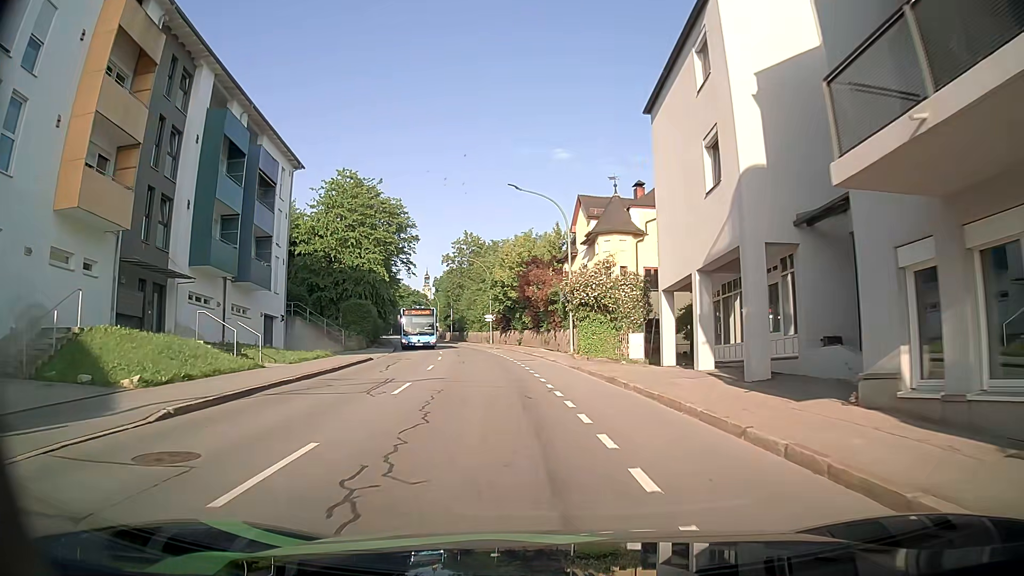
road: tertiary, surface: asphalt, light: Day
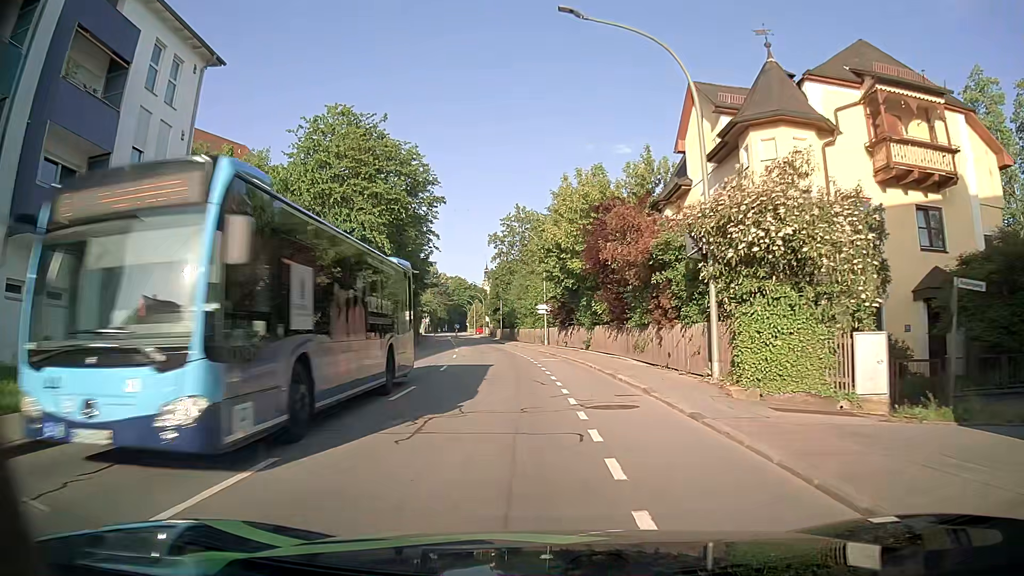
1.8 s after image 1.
(-0.8, +19.5) m; -5°
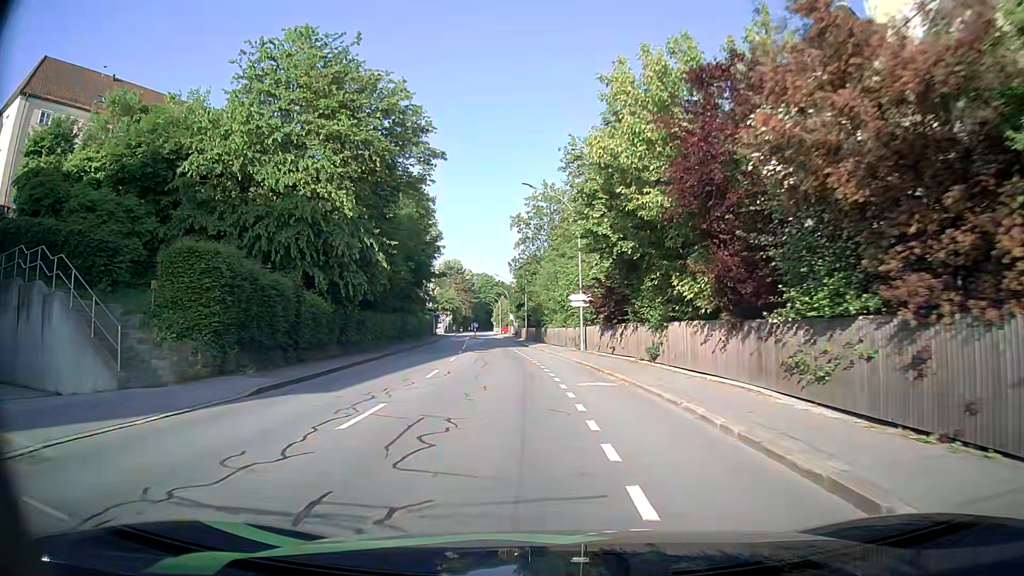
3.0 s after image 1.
(-0.3, +13.3) m; -3°
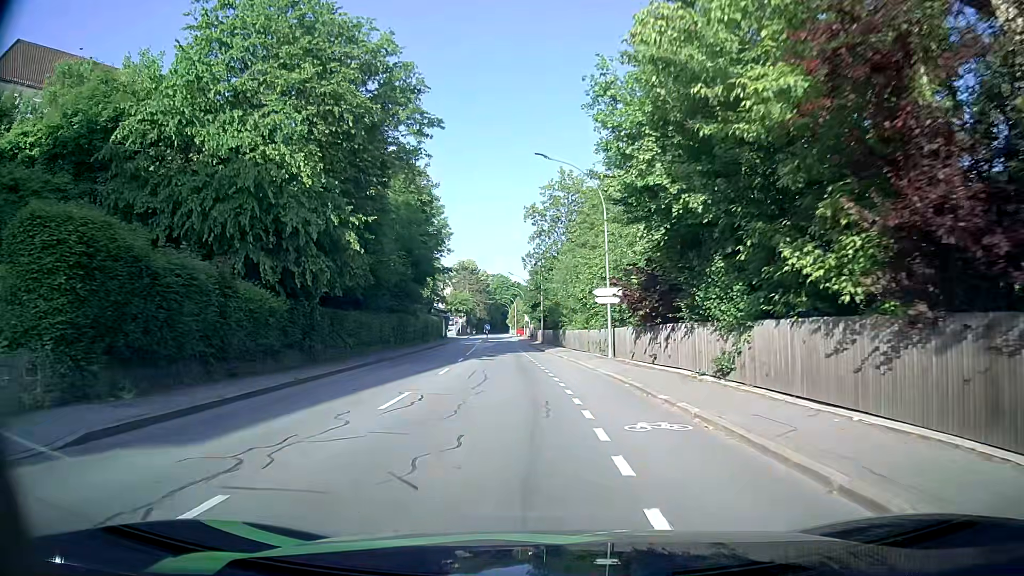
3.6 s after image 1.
(-0.1, +6.7) m; -2°
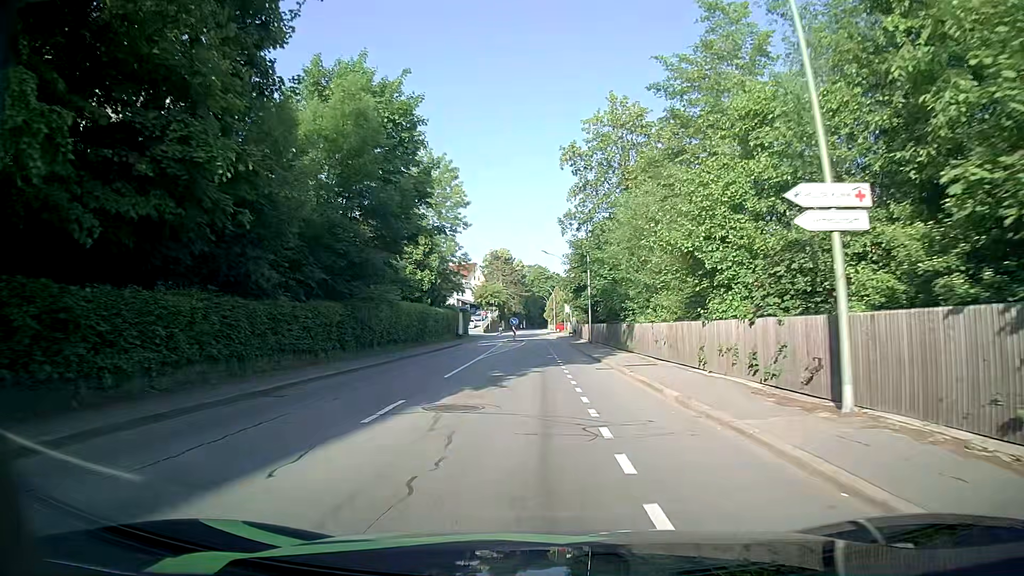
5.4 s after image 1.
(-0.6, +19.9) m; -3°
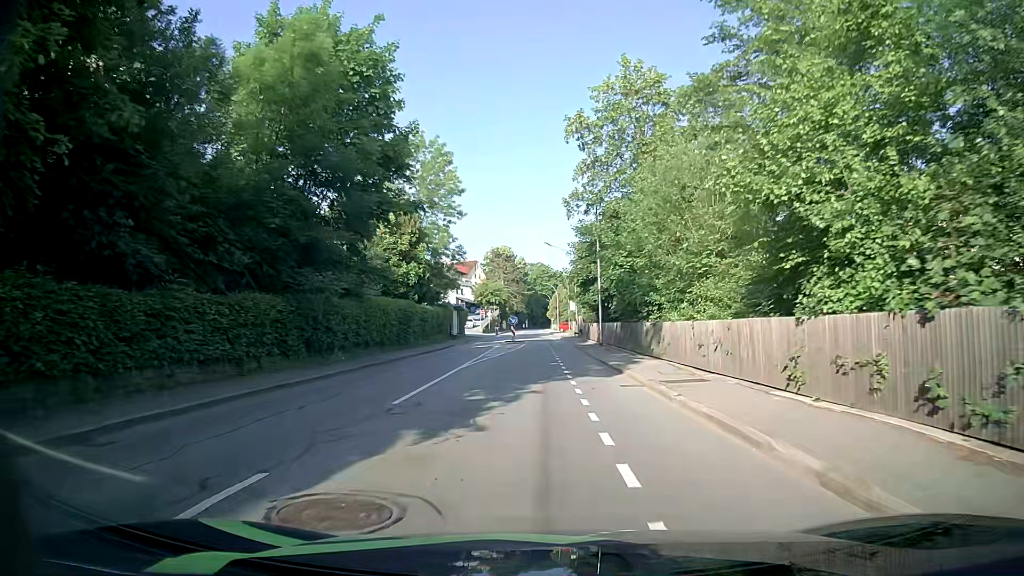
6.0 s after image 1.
(0.0, +6.4) m; 0°
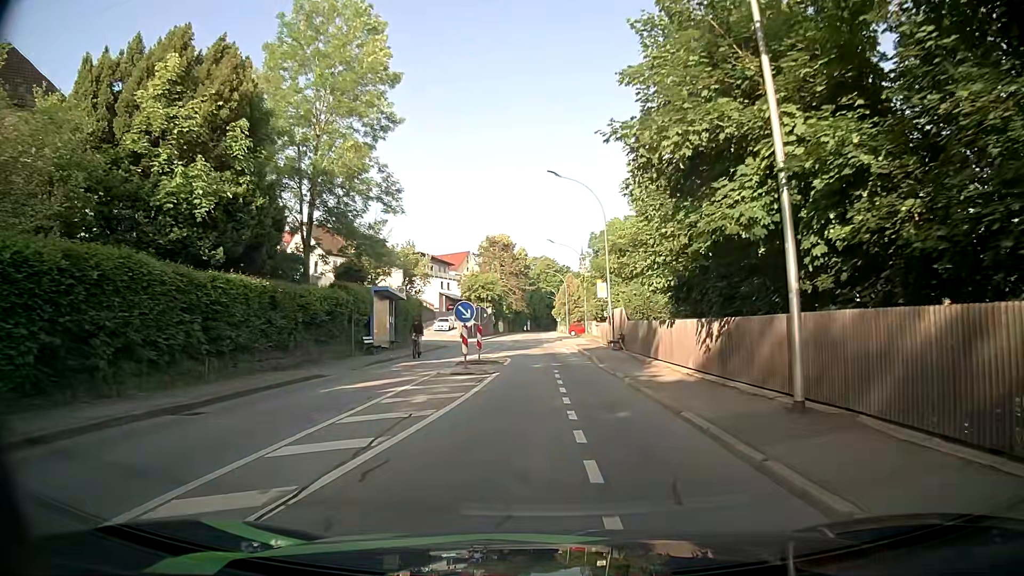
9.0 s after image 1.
(-0.6, +29.9) m; -1°
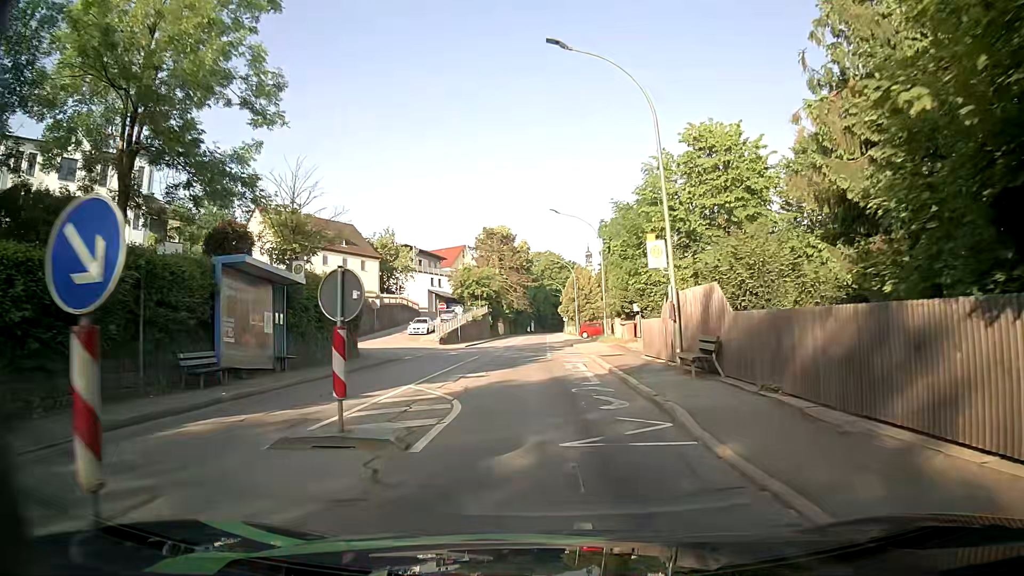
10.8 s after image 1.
(0.0, +16.1) m; 0°
(0, +10) (0, +20) (-1, +30) (-1, +40) (-1, +50) (-1, +60) (-2, +70) (-2, +80) (-2, +90) (-2, +100) m
